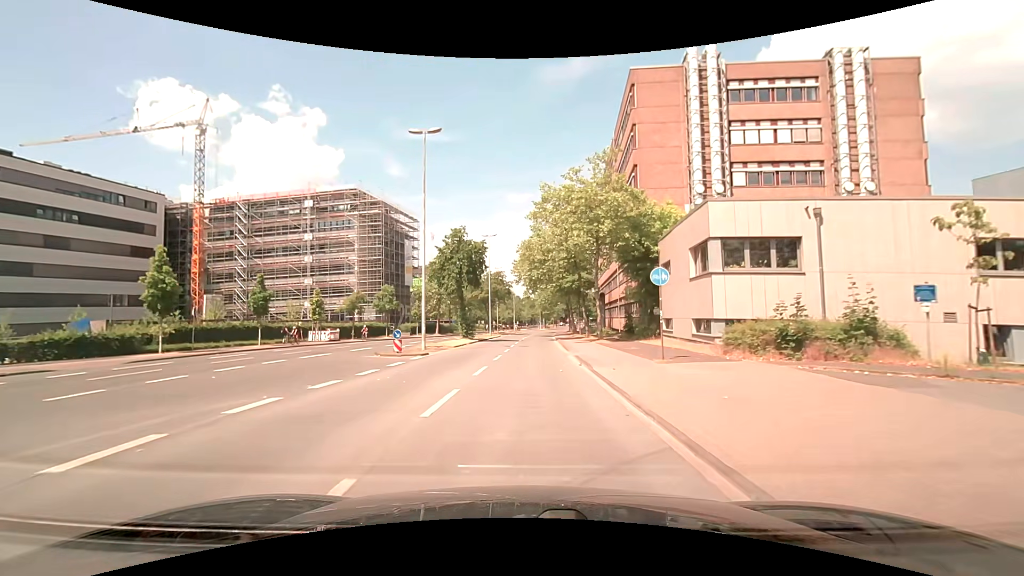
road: unclassified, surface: asphalt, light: Day
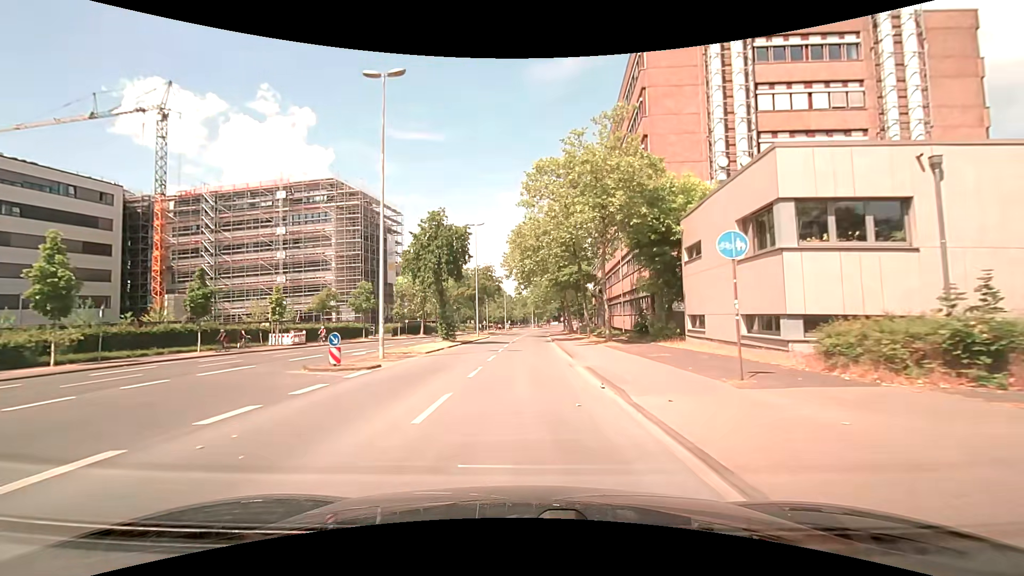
(+0.1, +6.6) m; +2°
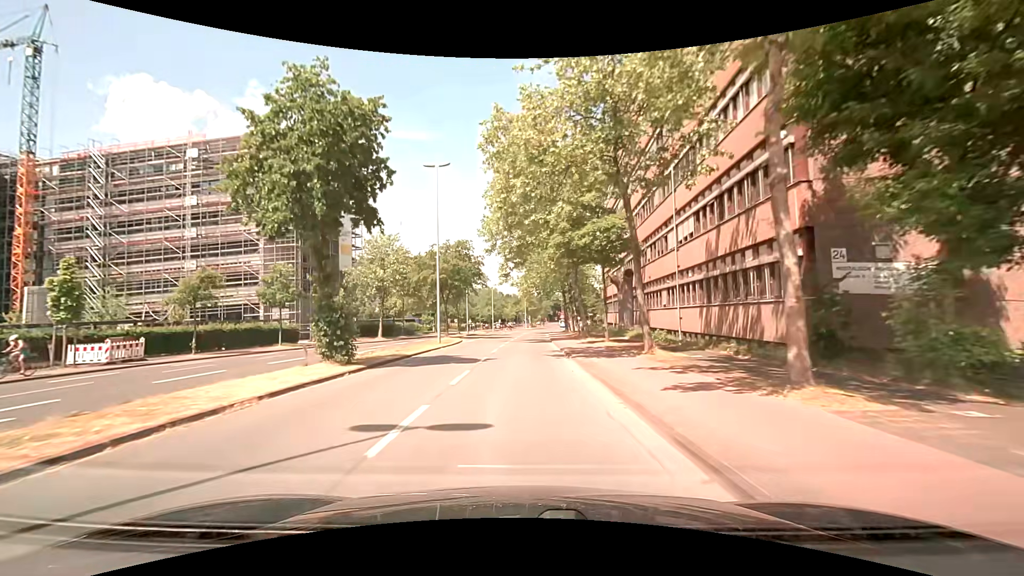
(+0.1, +20.3) m; 0°
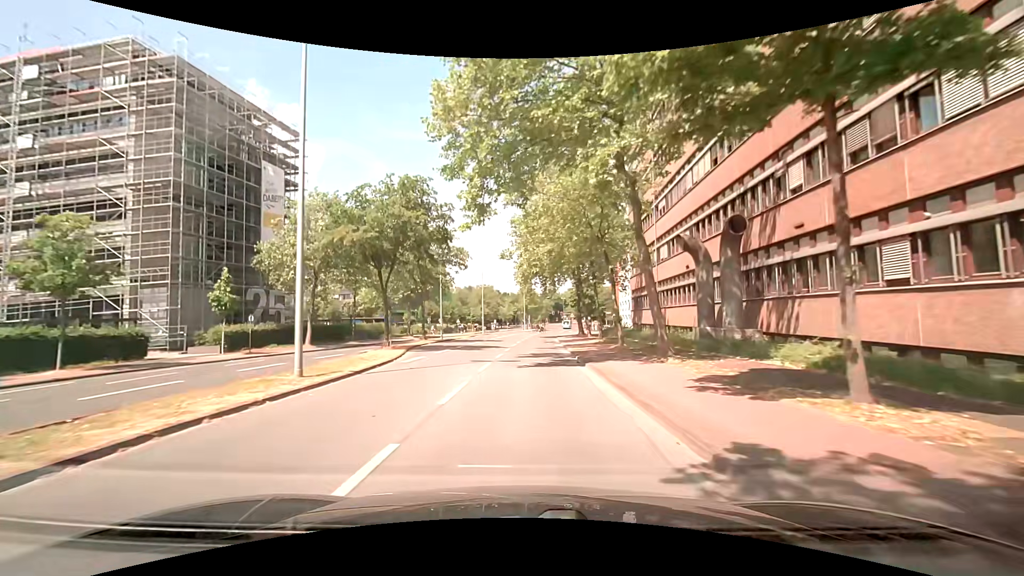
(+0.2, +21.1) m; 0°
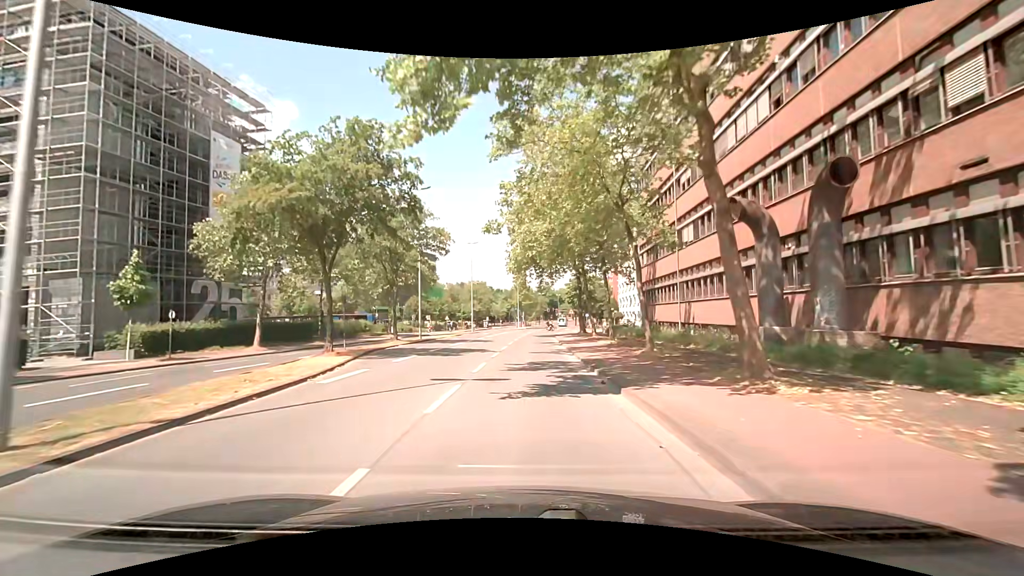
(+0.2, +7.1) m; +2°
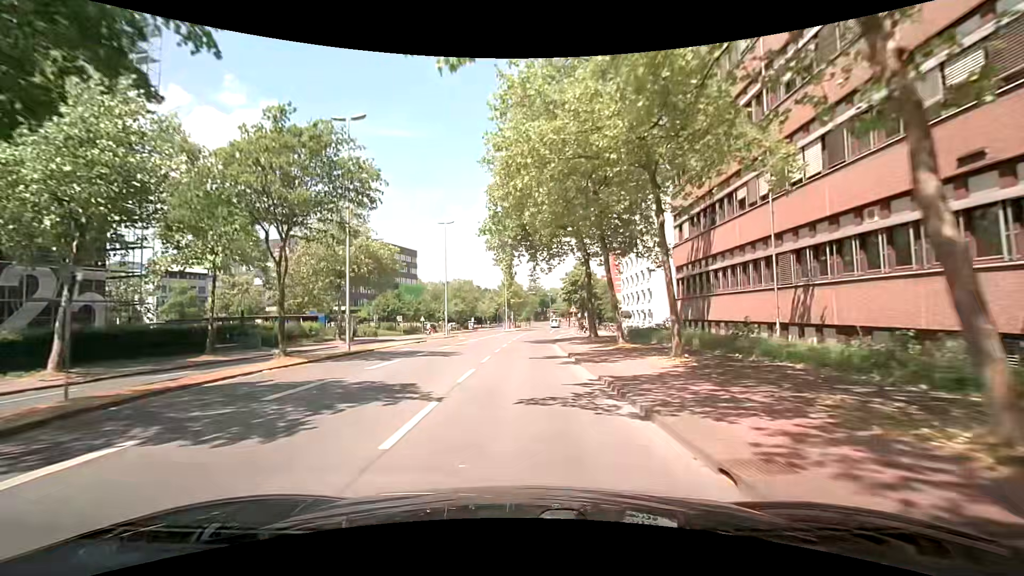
(-0.1, +14.4) m; 0°
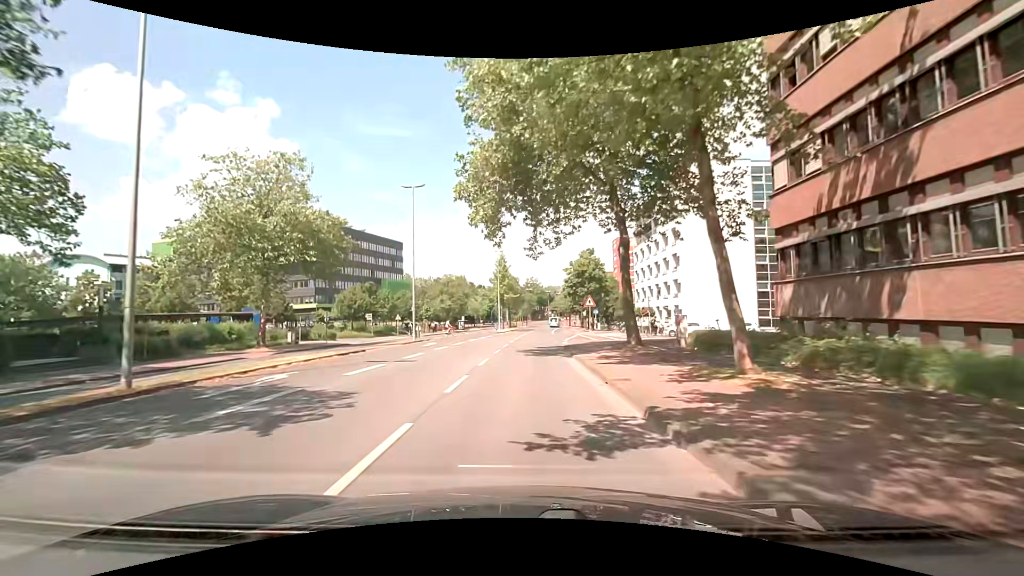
(+0.2, +14.1) m; +1°
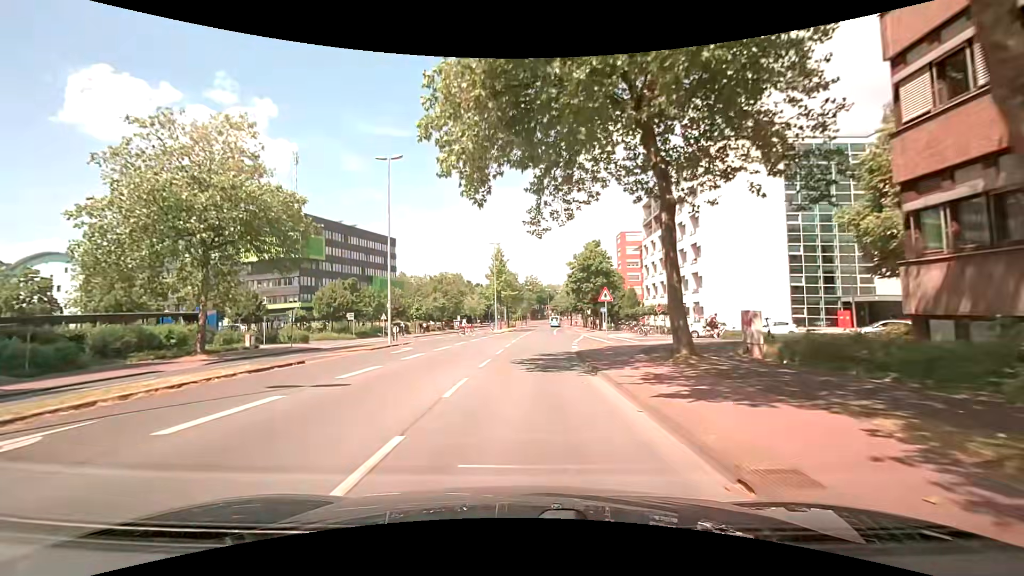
(0.0, +6.8) m; 0°
(0, +10) (0, +20) (0, +30) (+1, +40) (+1, +50) (+2, +60) (+2, +70) (+3, +80) (+4, +90) (+4, +100) m
